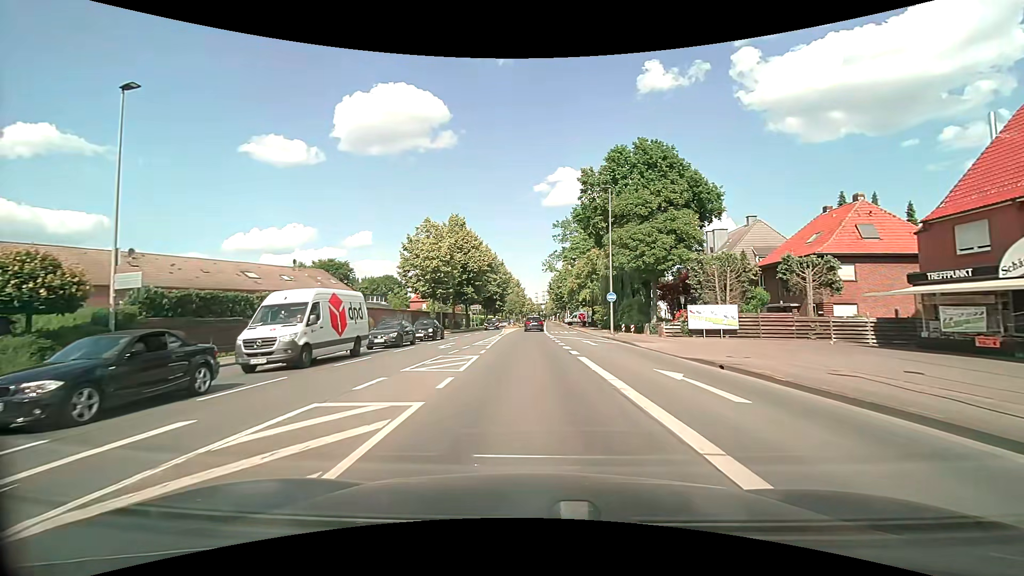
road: secondary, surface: asphalt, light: Day
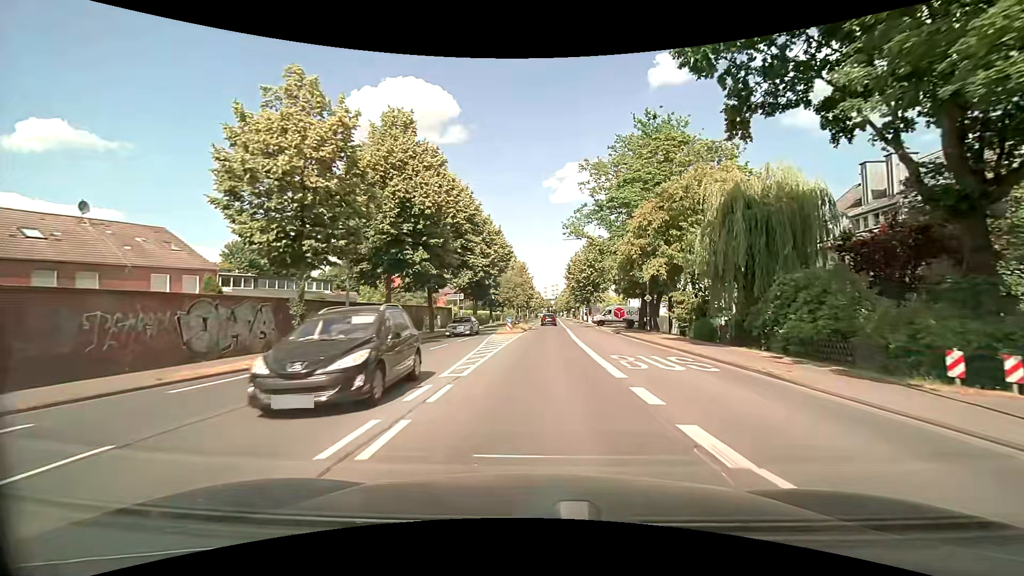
(-0.8, +31.9) m; -1°
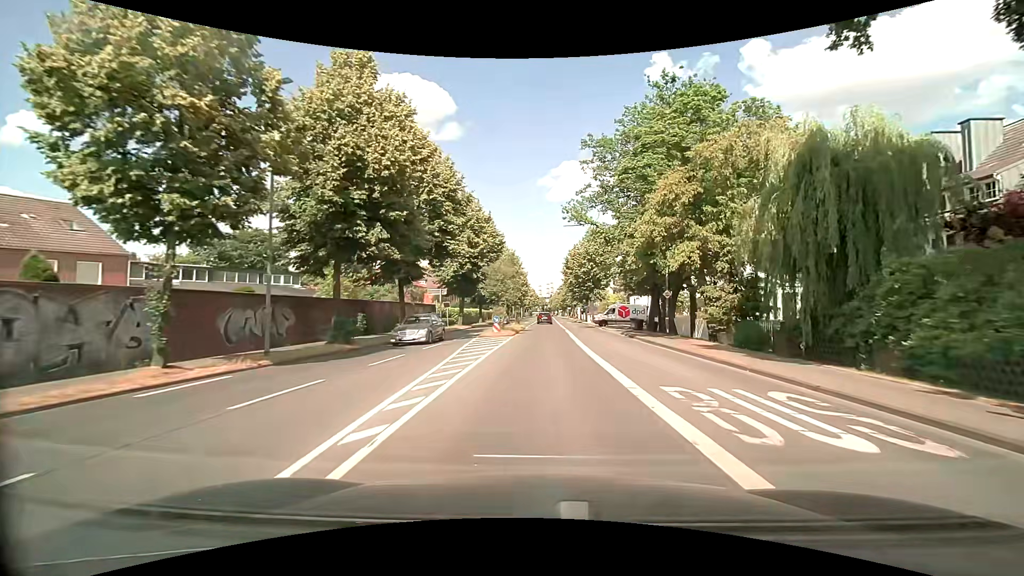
(0.0, +7.1) m; 0°
